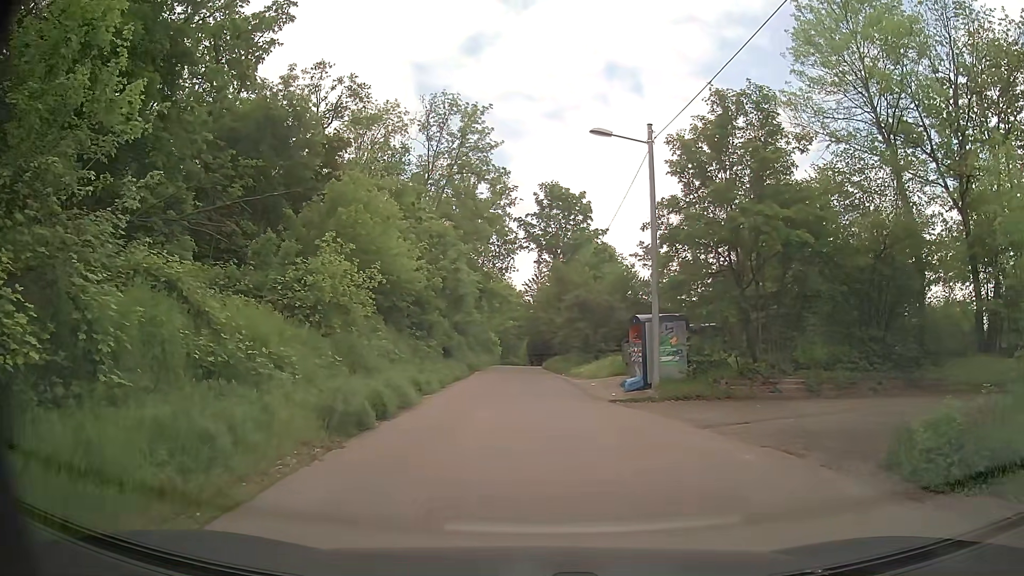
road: residential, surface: asphalt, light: Day
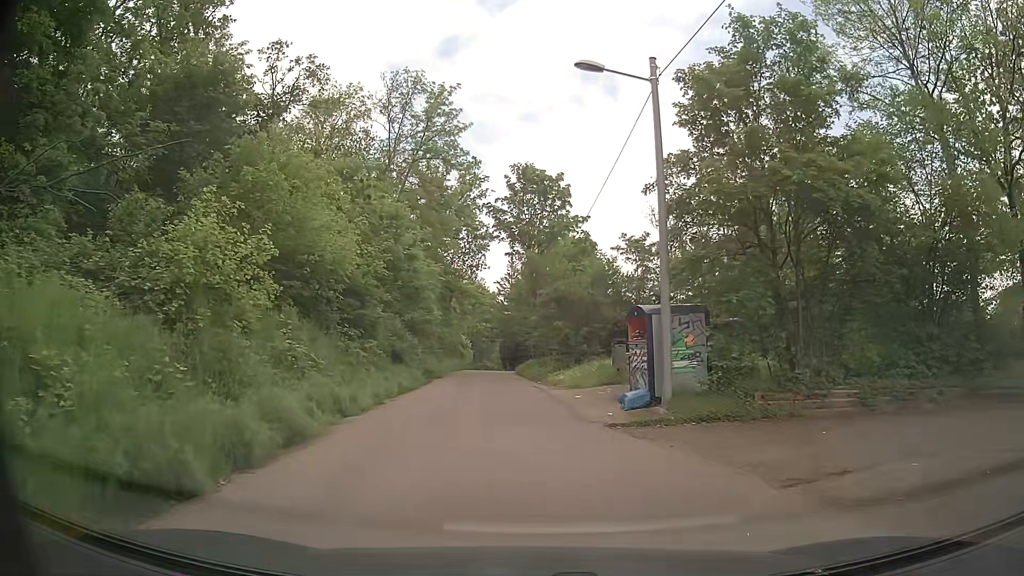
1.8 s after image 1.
(+0.2, +5.2) m; +3°
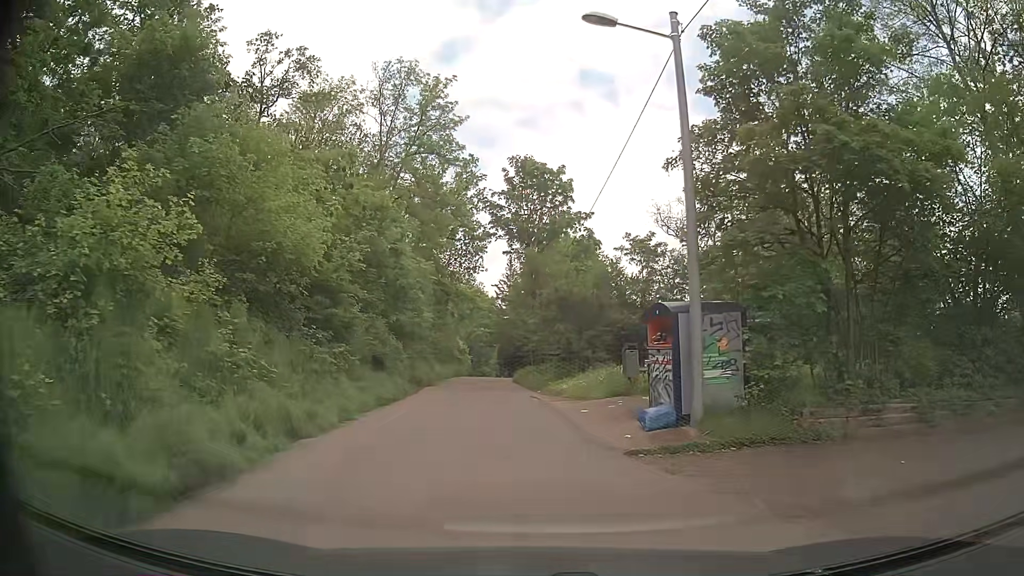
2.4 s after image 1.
(0.0, +2.6) m; 0°
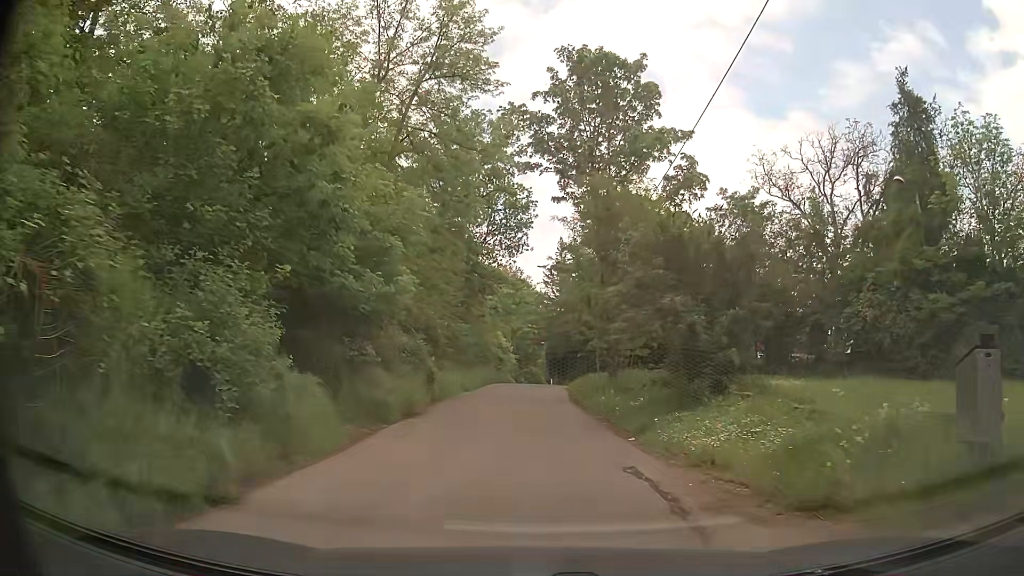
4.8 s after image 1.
(-0.5, +13.0) m; -3°
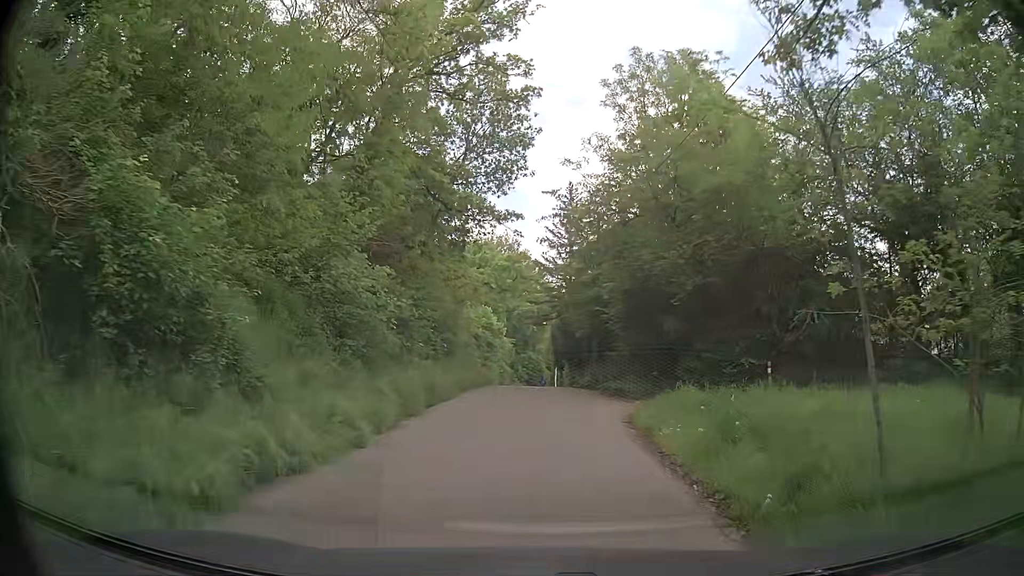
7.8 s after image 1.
(-0.4, +18.7) m; +1°
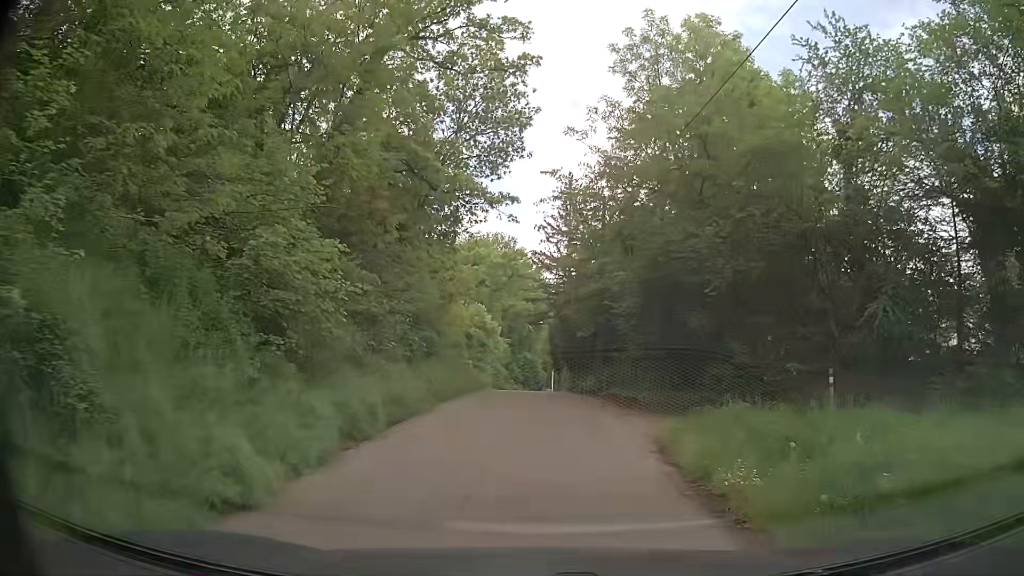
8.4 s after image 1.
(-0.1, +3.5) m; -1°
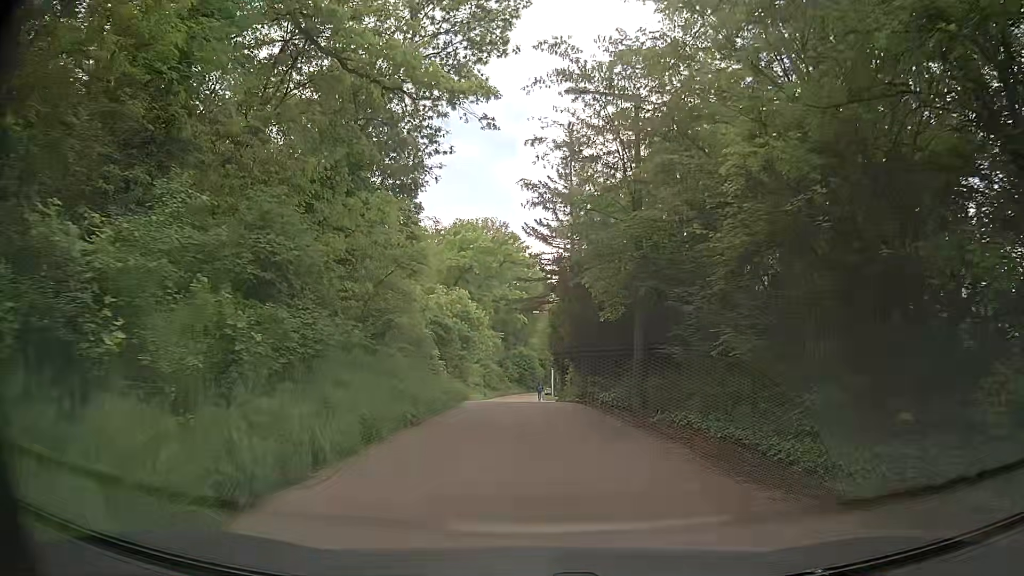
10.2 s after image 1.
(+0.1, +10.8) m; 0°
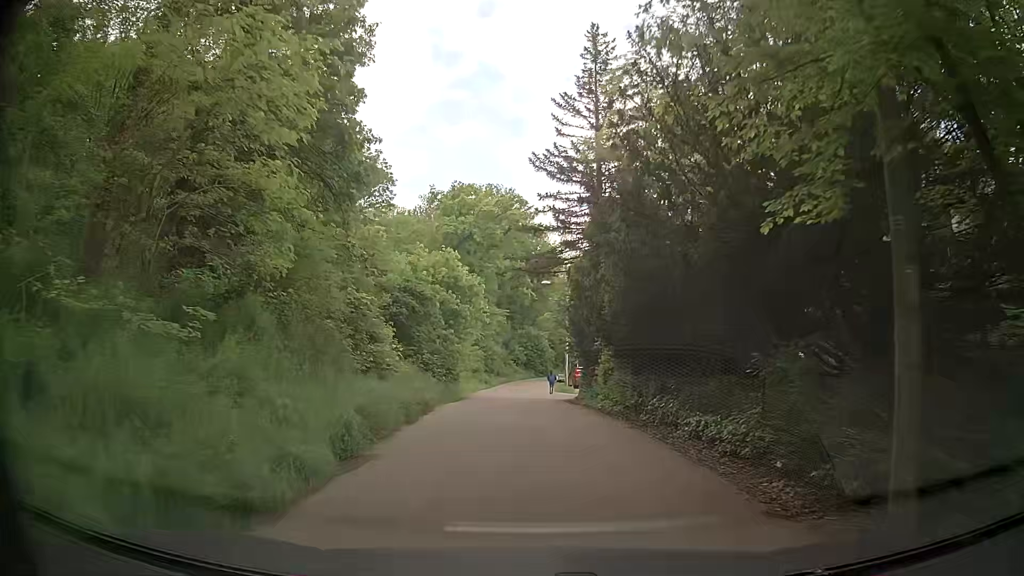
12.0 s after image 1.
(-0.1, +11.5) m; 0°
(0, +10) (0, +20) (-1, +30) (-1, +40) (-2, +50) (-2, +60) (-1, +70) (0, +80) (+1, +90) (+3, +99) m
